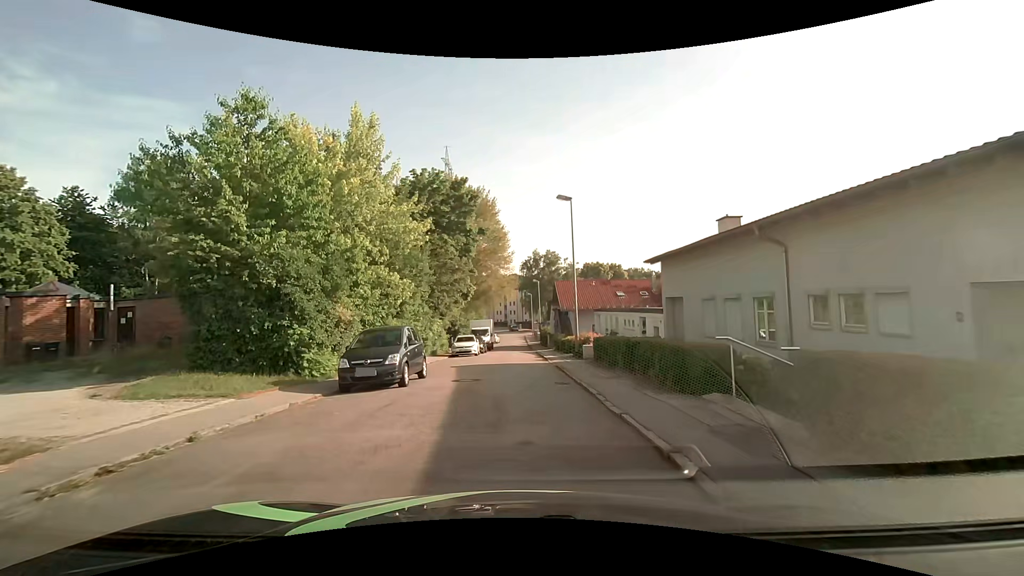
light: Day
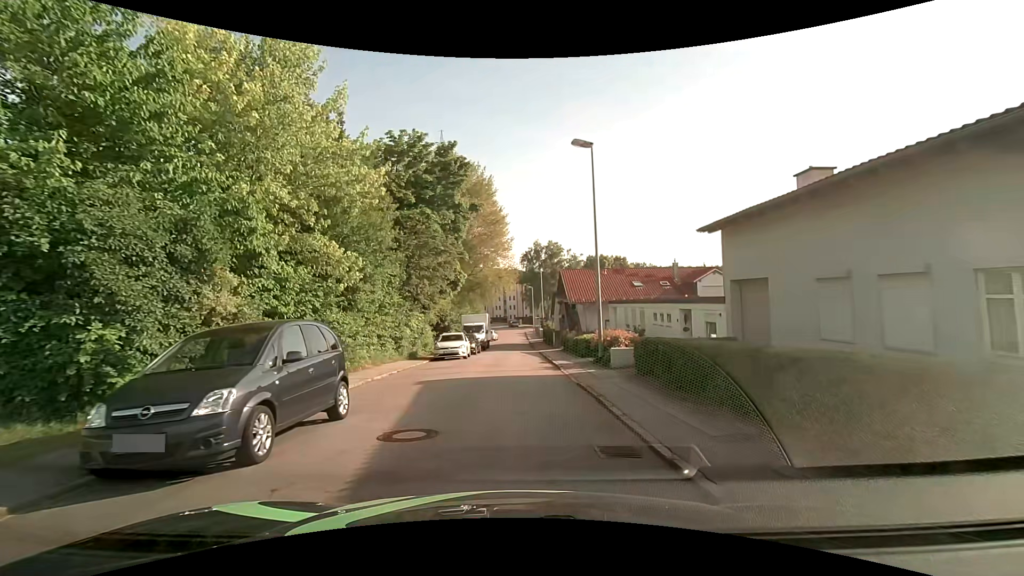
(0.0, +7.2) m; +1°
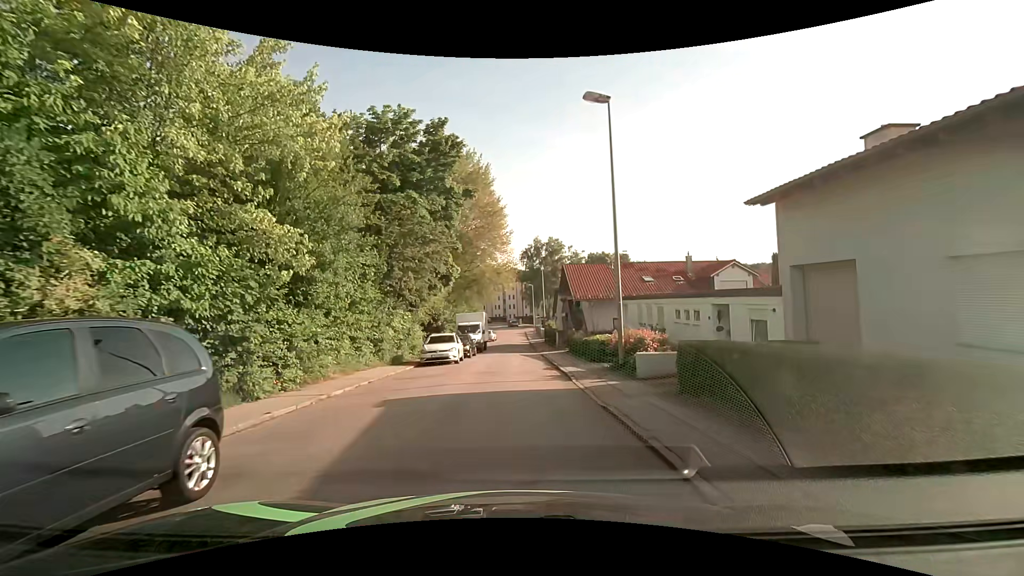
(0.0, +3.7) m; -2°
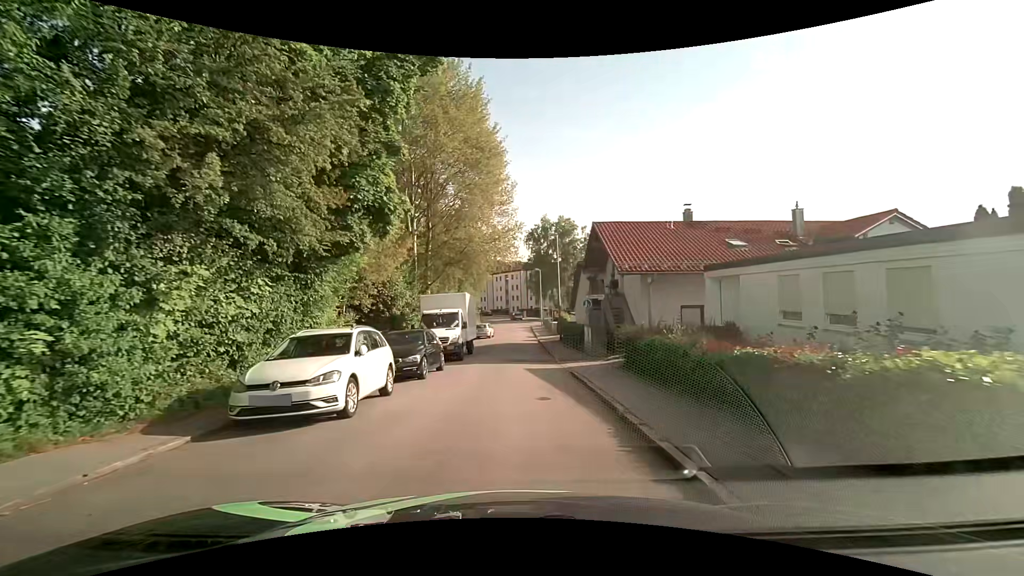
(+0.2, +15.3) m; +1°
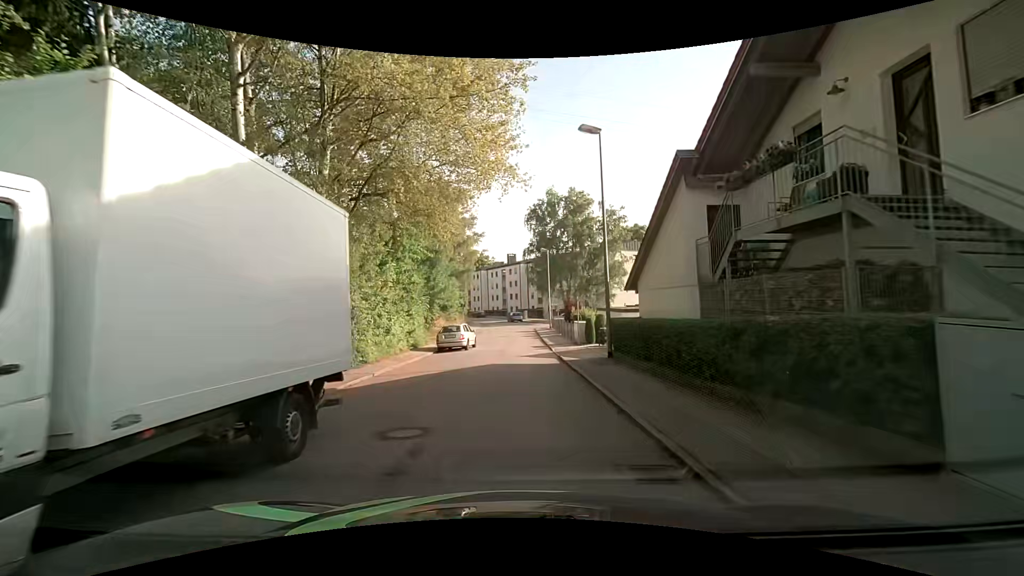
(0.0, +20.5) m; 0°
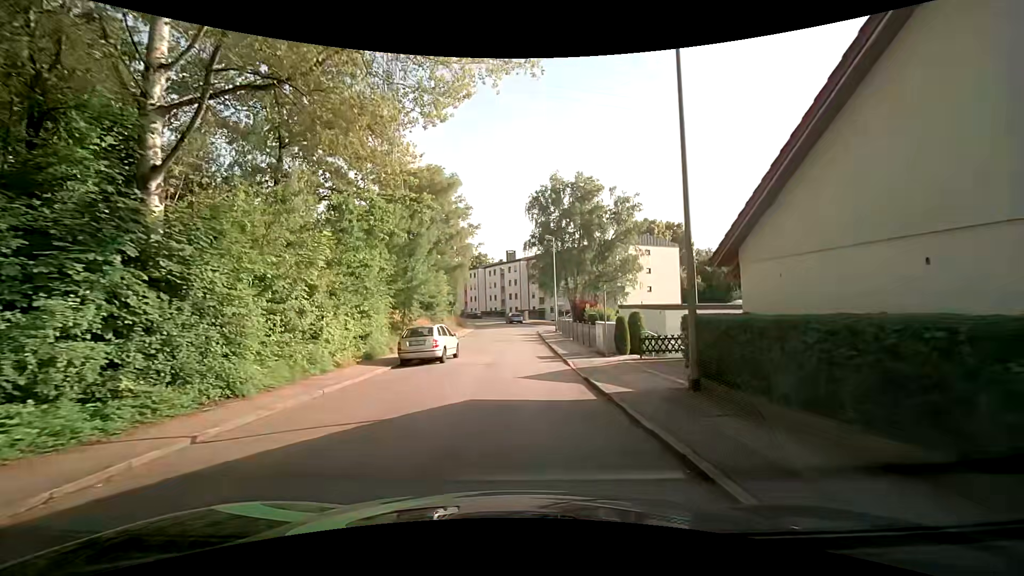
(-0.1, +8.3) m; 0°
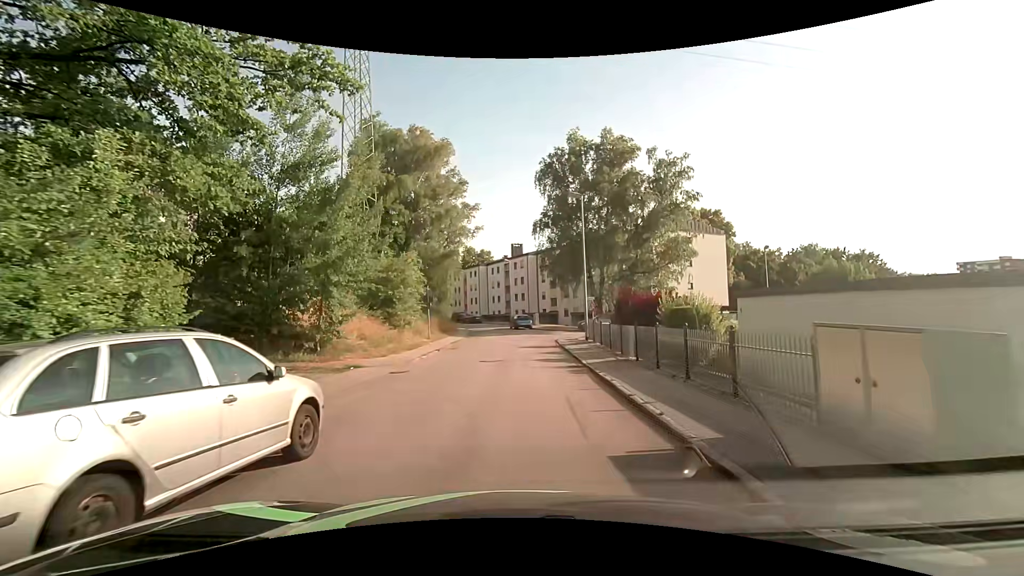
(0.0, +15.1) m; 0°
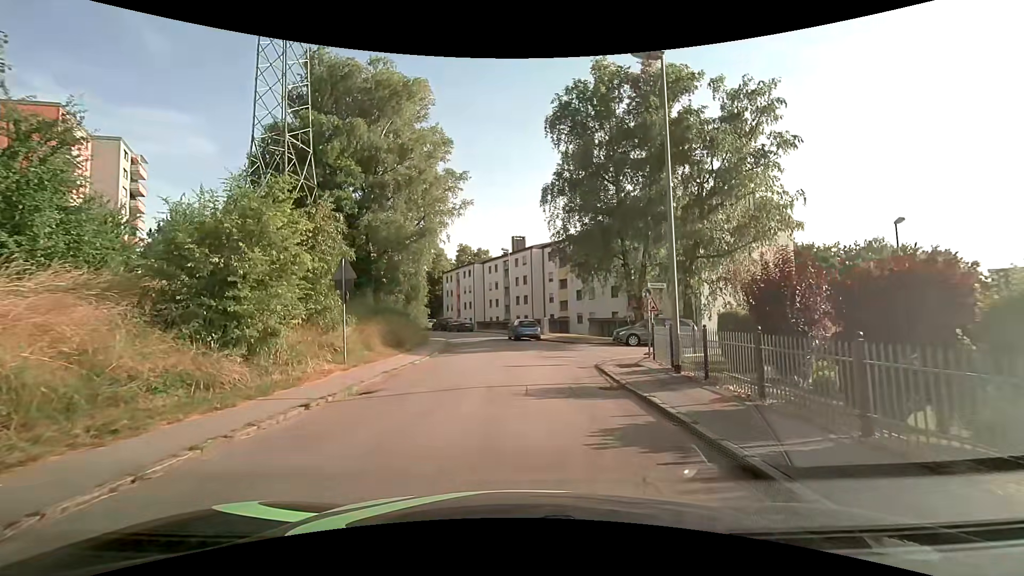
(-0.1, +14.9) m; 0°
(0, +10) (0, +20) (-1, +30) (-3, +40) (-6, +49) (-10, +58) (-15, +67) (-21, +75) (-28, +82) (-36, +88) m
